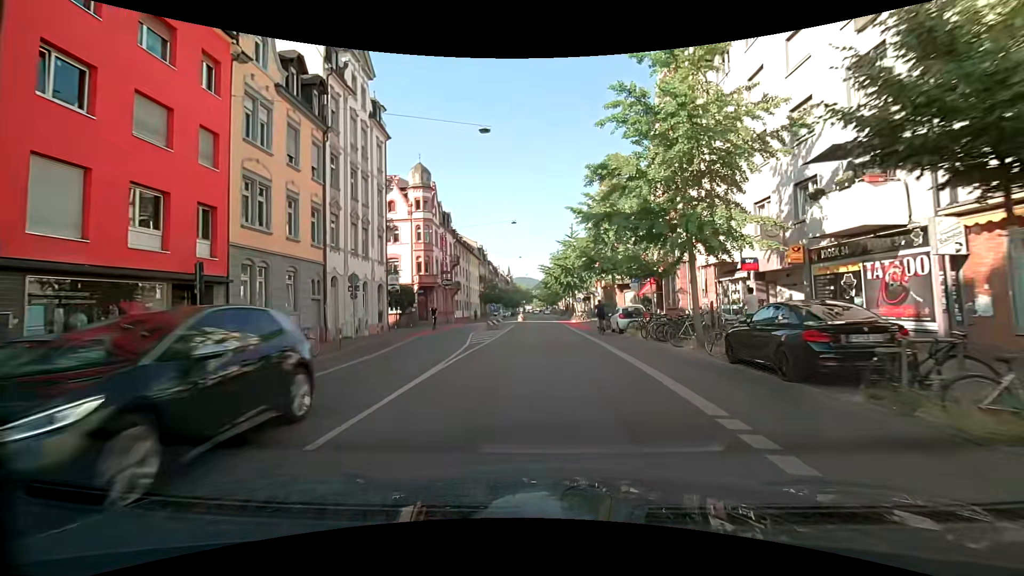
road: secondary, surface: asphalt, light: Day
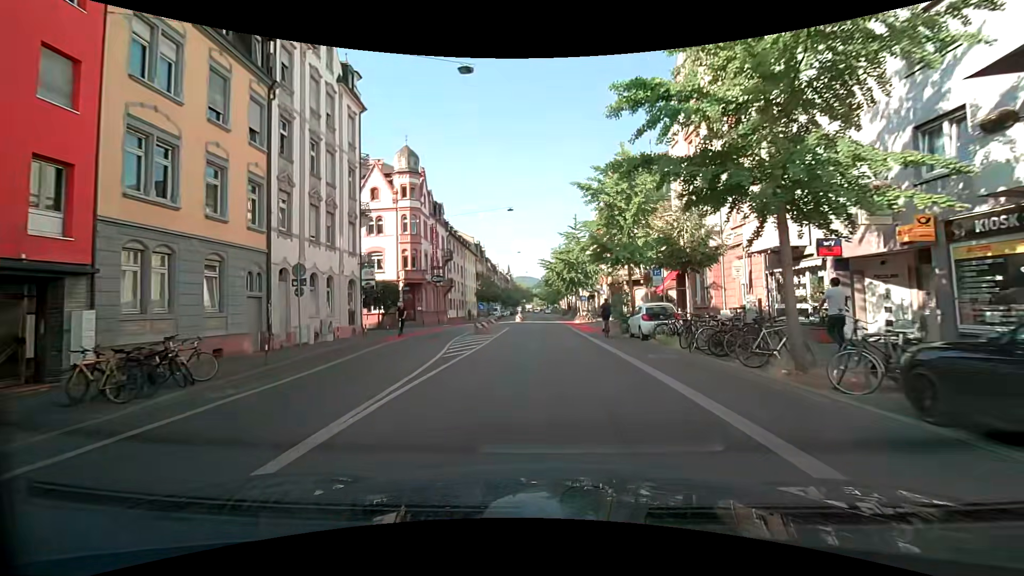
(0.0, +5.8) m; 0°
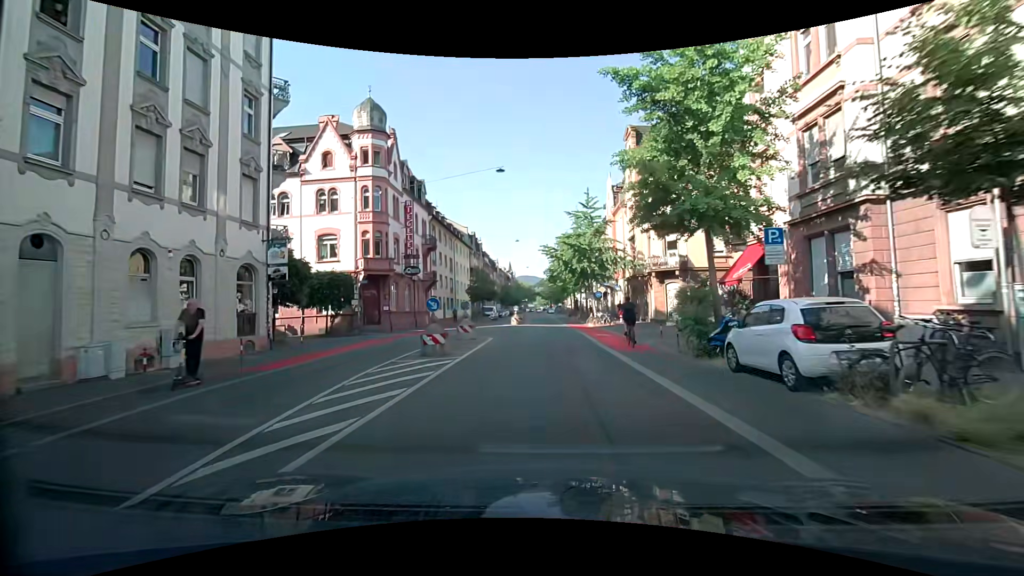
(-0.1, +11.8) m; 0°
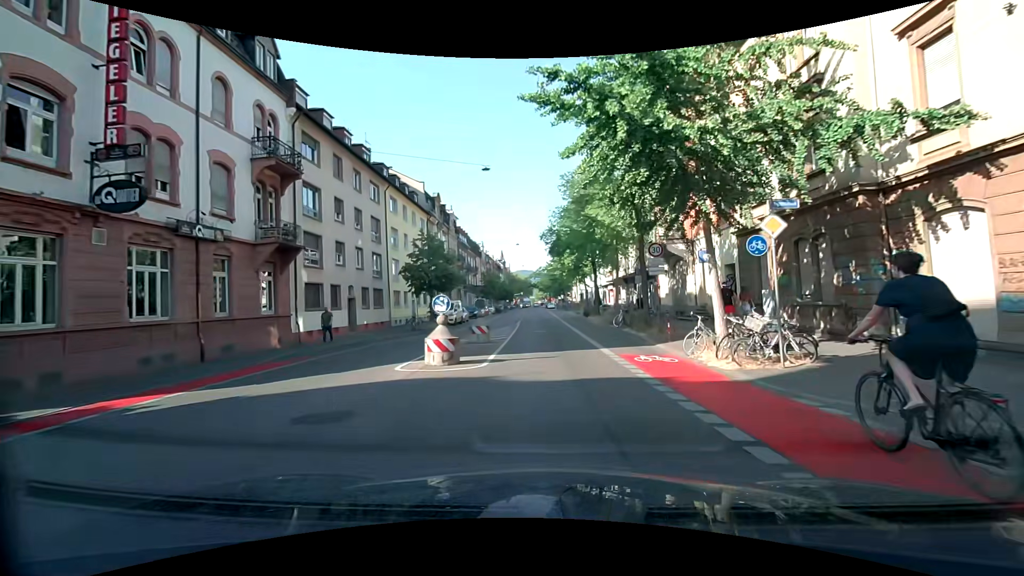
(-0.4, +30.1) m; 0°
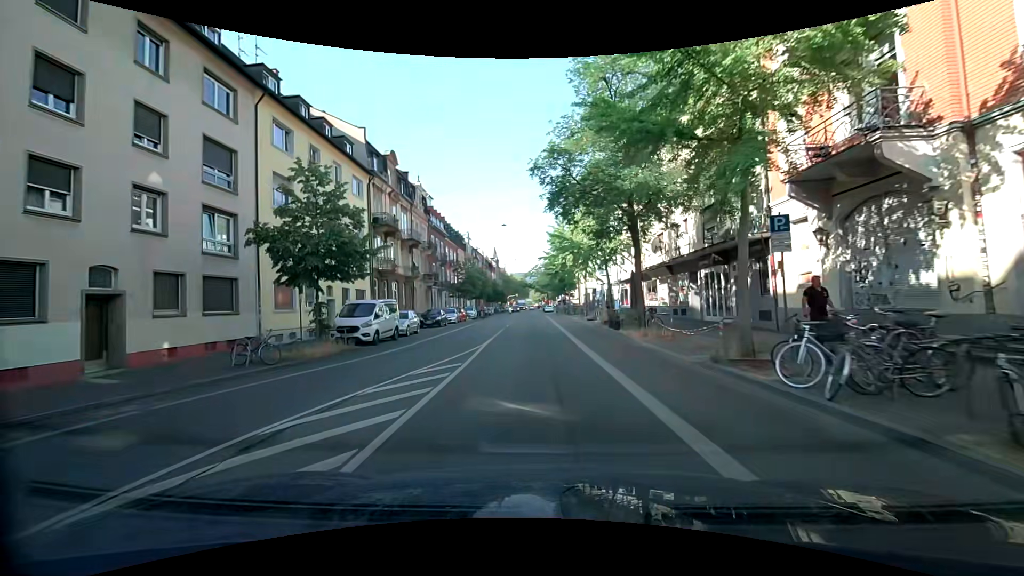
(0.0, +18.6) m; 0°
(0, +10) (0, +20) (-1, +30) (-1, +40) (-1, +50) (-1, +60) (-2, +70) (-2, +80) (-3, +90) (-3, +100) m
